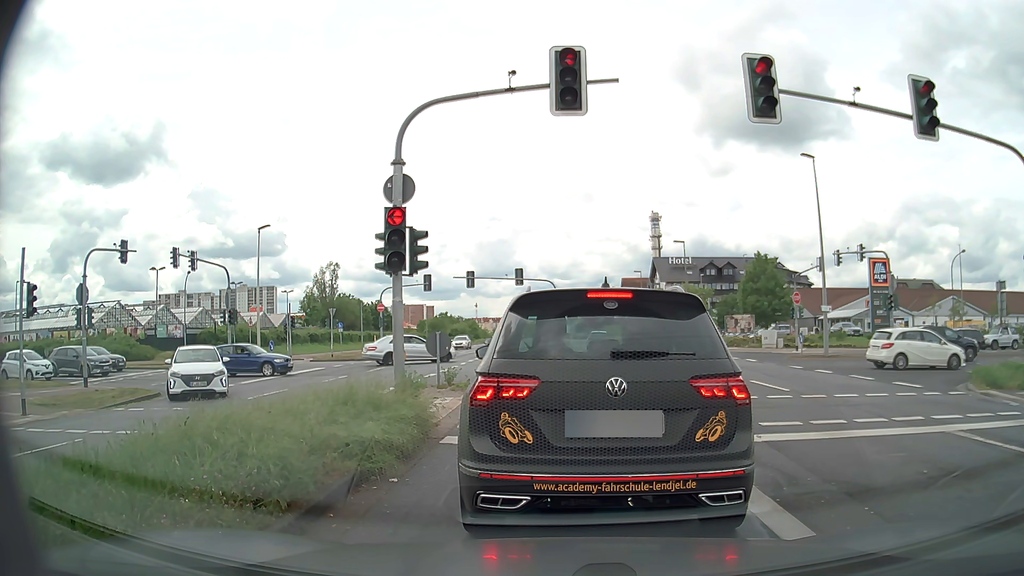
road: primary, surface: asphalt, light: Day
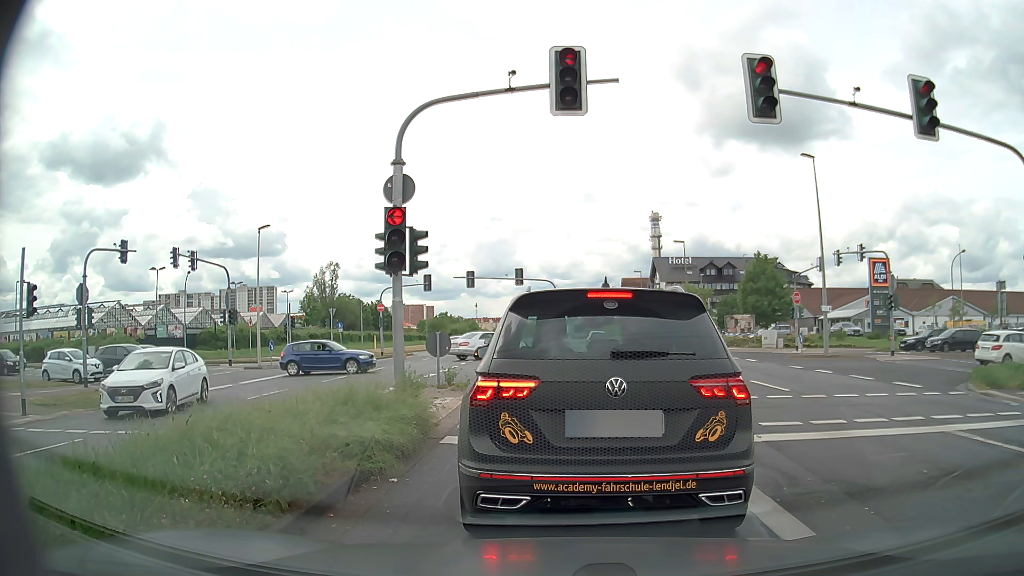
(0.0, 0.0) m; 0°
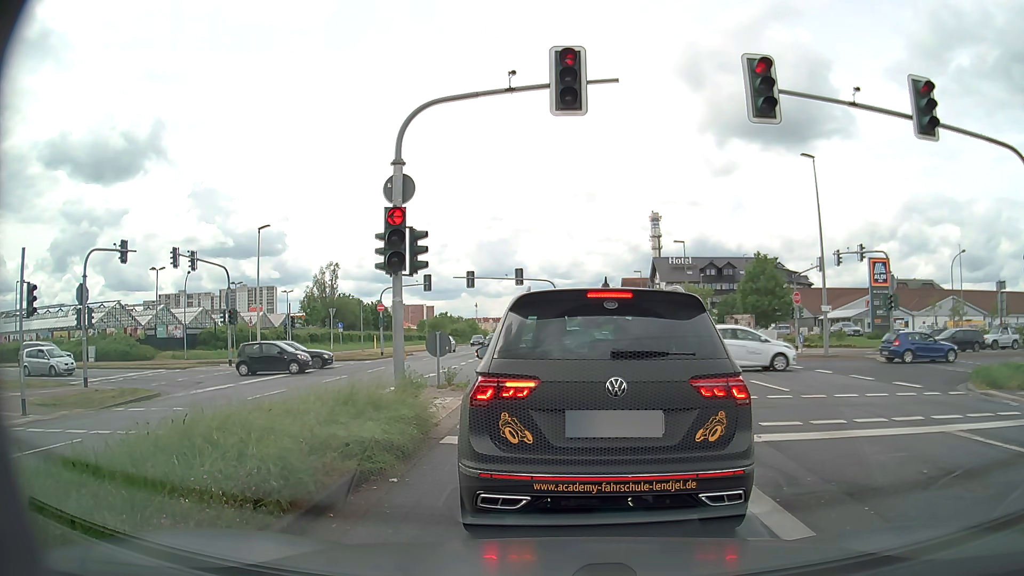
(0.0, 0.0) m; 0°
(0, +10) (0, +20) (-3, +30) (-8, +38) (-17, +42) (-27, +42) (-37, +42) (-47, +41) (-57, +40) (-67, +39) m
